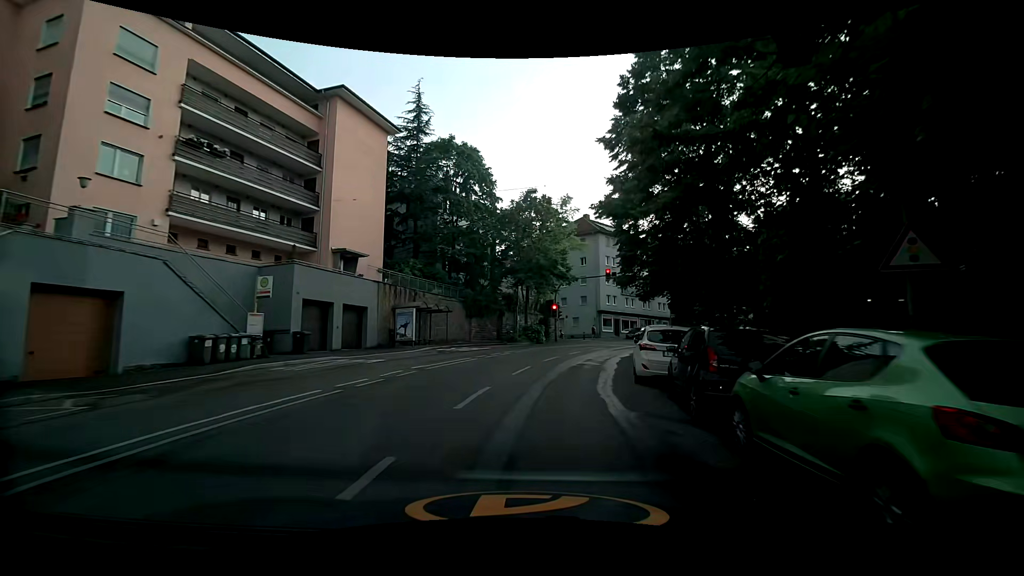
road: secondary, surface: asphalt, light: Day
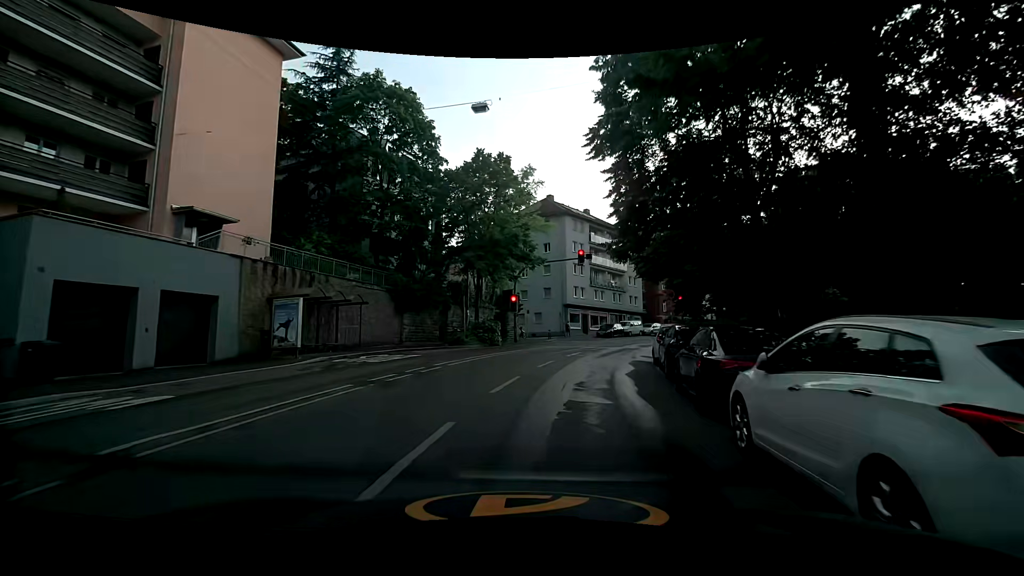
(+0.5, +9.9) m; +6°
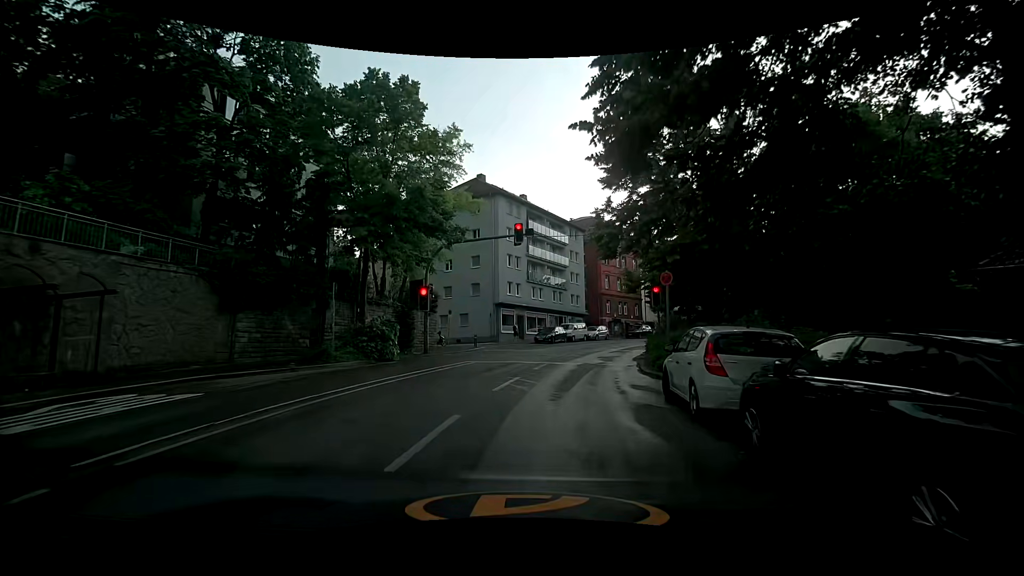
(+0.7, +10.5) m; +7°
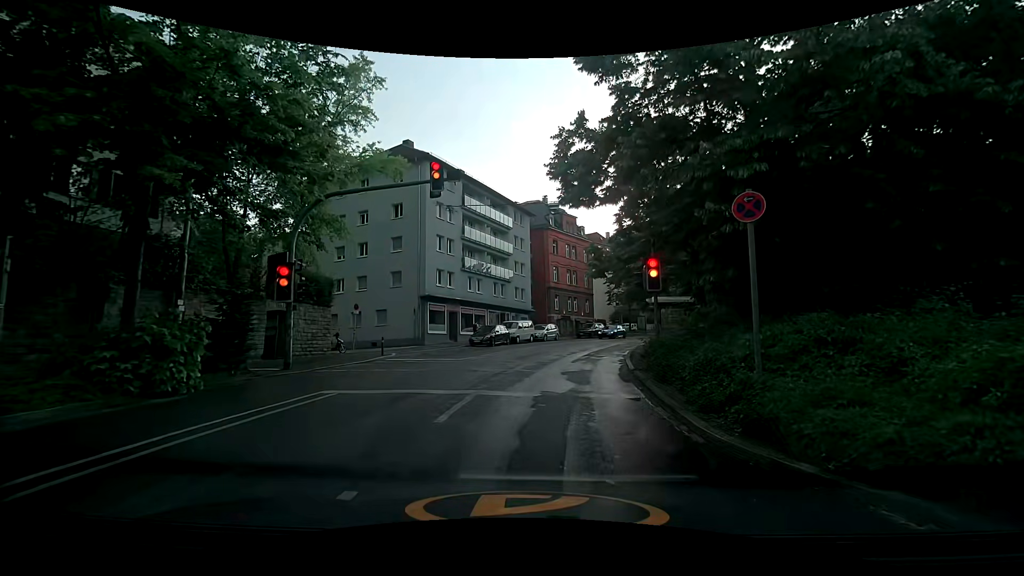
(+0.6, +9.4) m; +7°
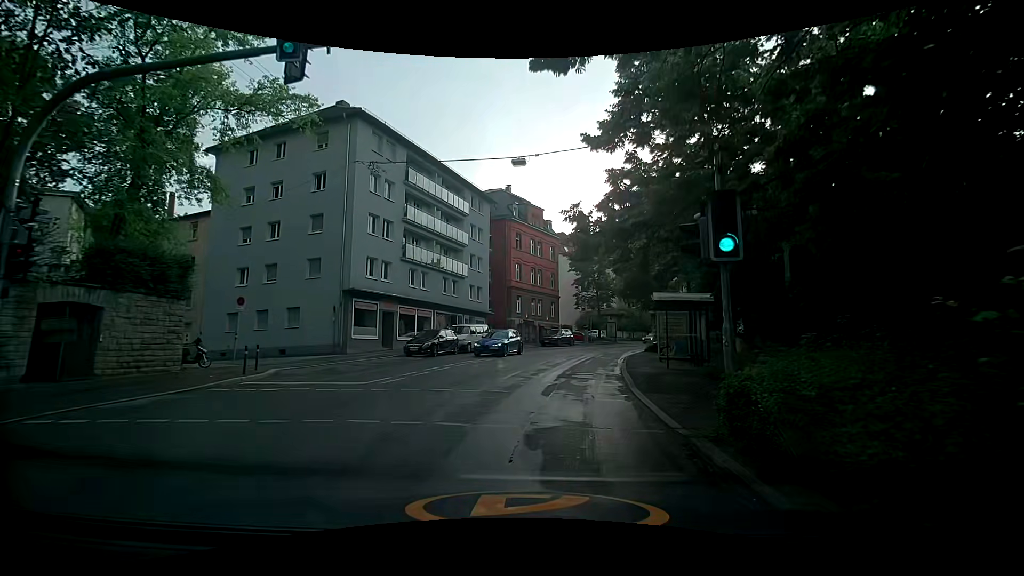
(+0.4, +8.4) m; +4°
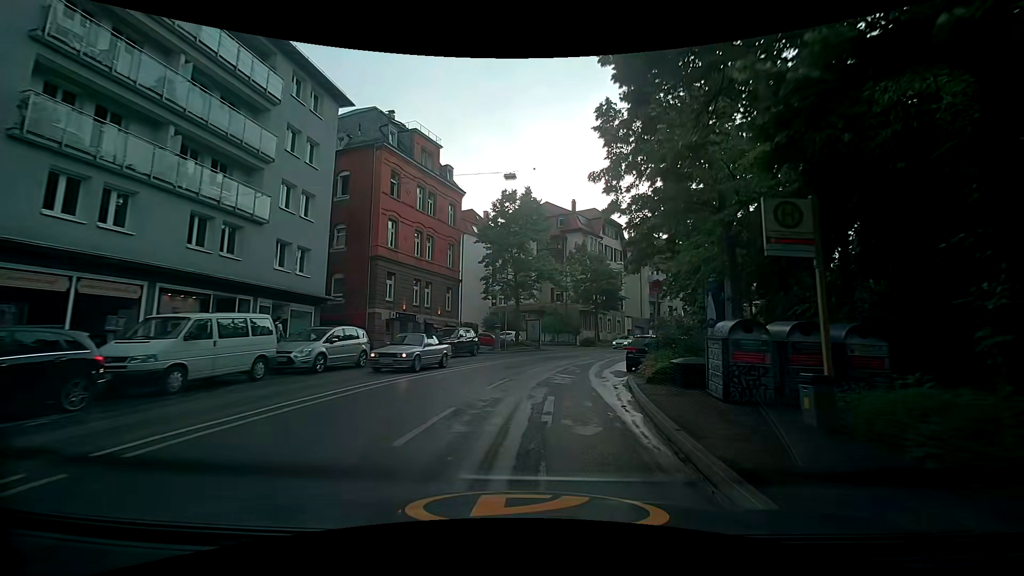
(+2.0, +21.1) m; +10°
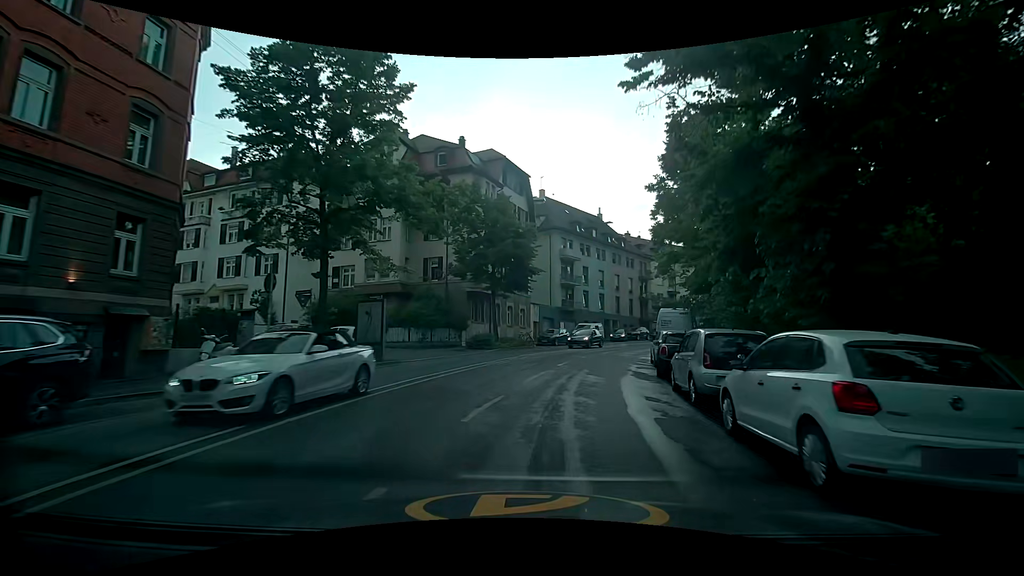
(+2.6, +22.7) m; +12°
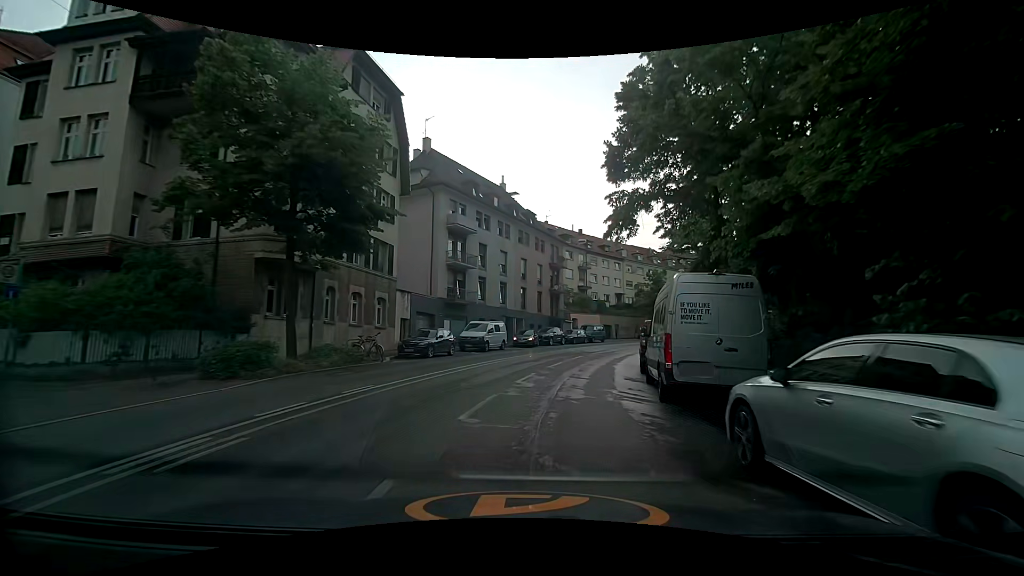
(+2.4, +17.7) m; +14°
